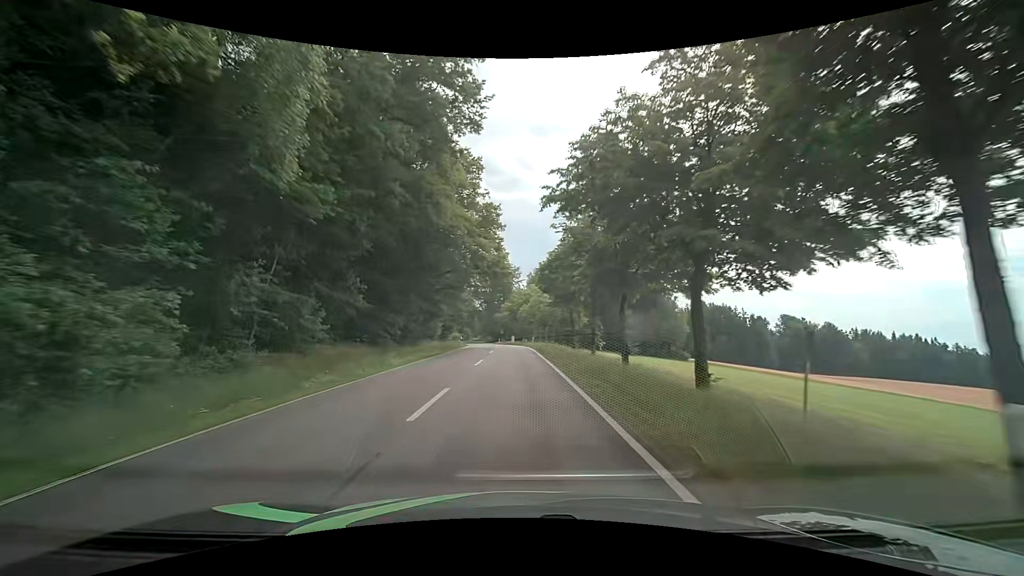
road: tertiary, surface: asphalt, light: Day
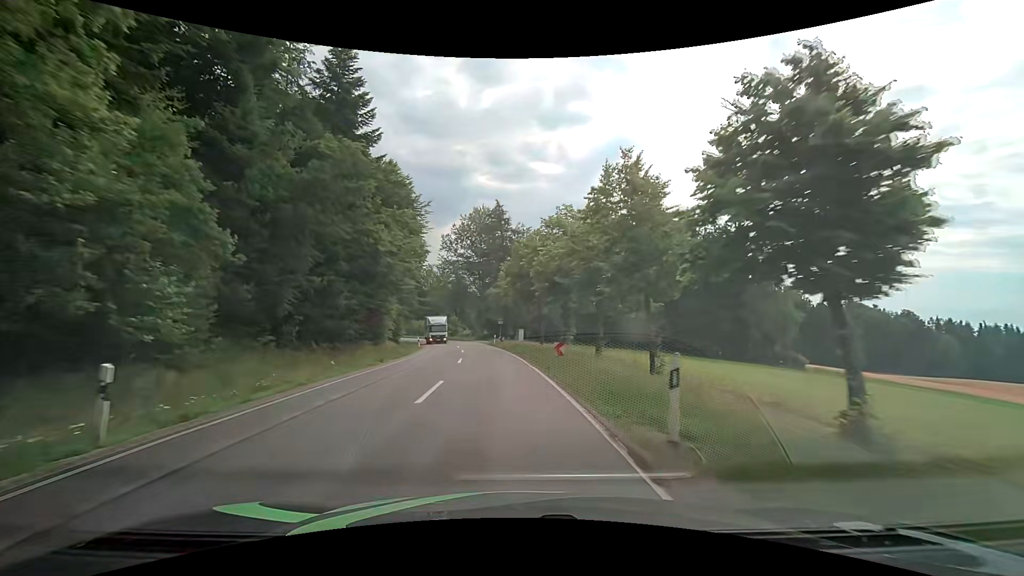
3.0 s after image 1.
(-0.2, +46.4) m; 0°
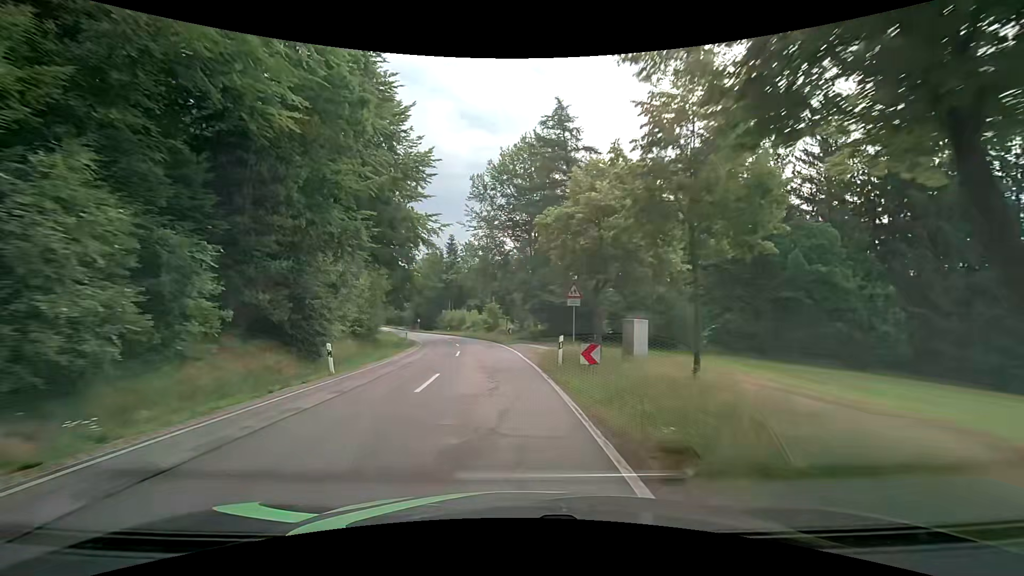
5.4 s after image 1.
(-1.9, +34.4) m; -7°
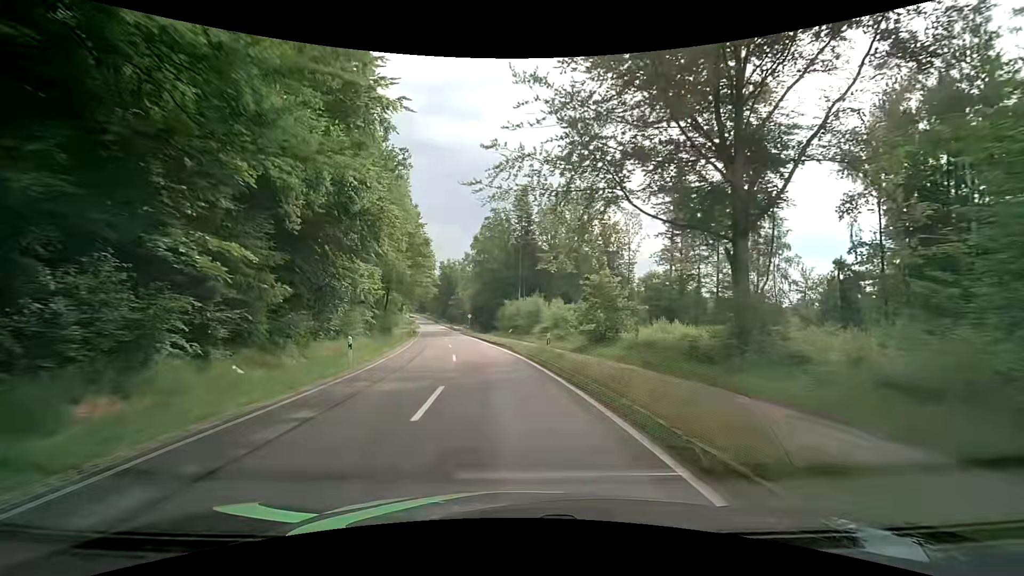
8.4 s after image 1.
(-3.2, +40.6) m; -9°
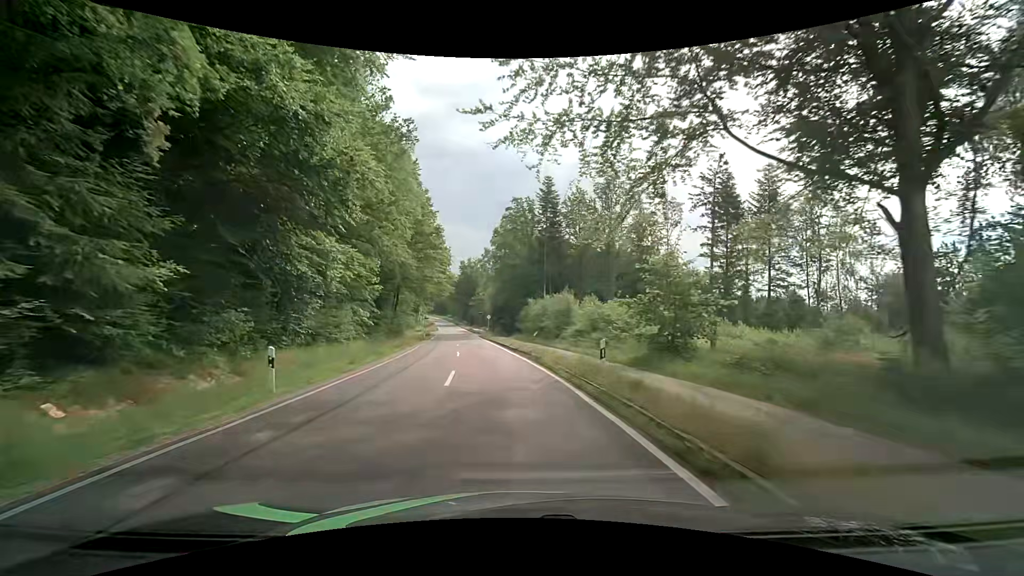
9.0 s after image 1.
(-0.2, +7.9) m; -2°
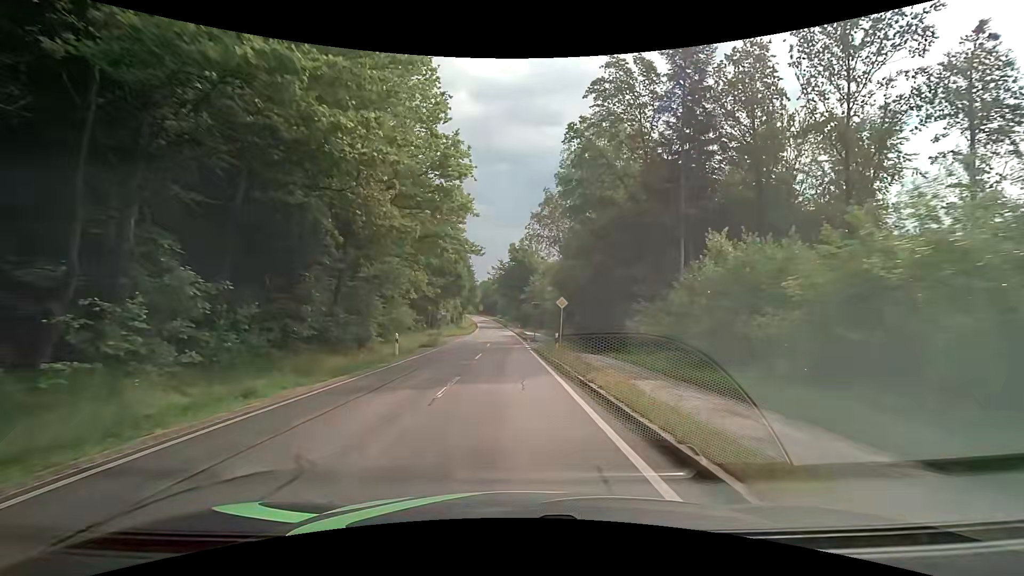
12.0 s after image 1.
(-3.6, +37.6) m; -7°
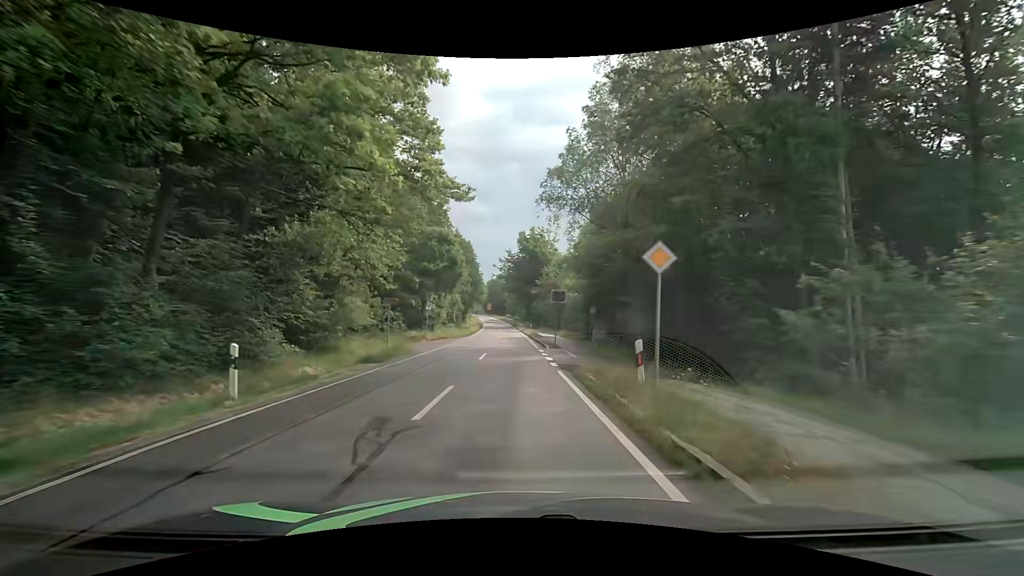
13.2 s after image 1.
(-0.2, +14.5) m; -1°
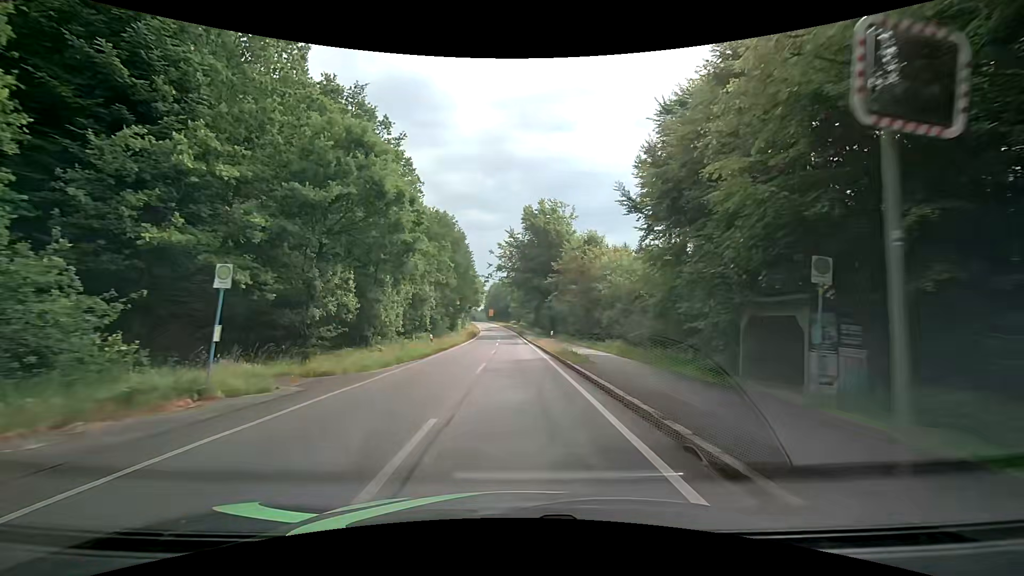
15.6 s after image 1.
(-0.3, +27.8) m; 0°
(0, +10) (0, +20) (0, +30) (-1, +40) (-1, +50) (-2, +60) (-2, +70) (-3, +80) (-3, +90) (-4, +100) m
